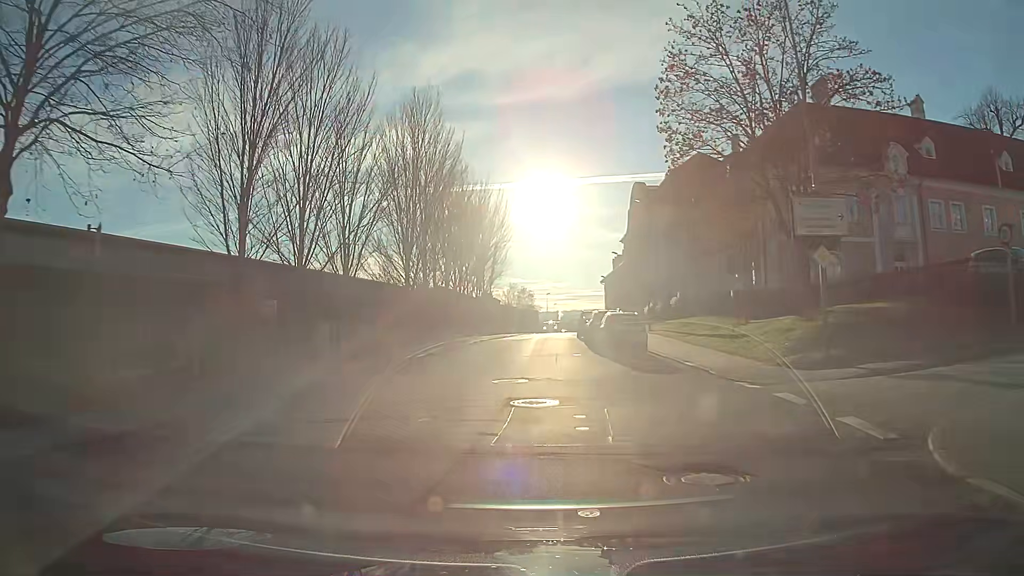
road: tertiary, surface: asphalt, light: Day
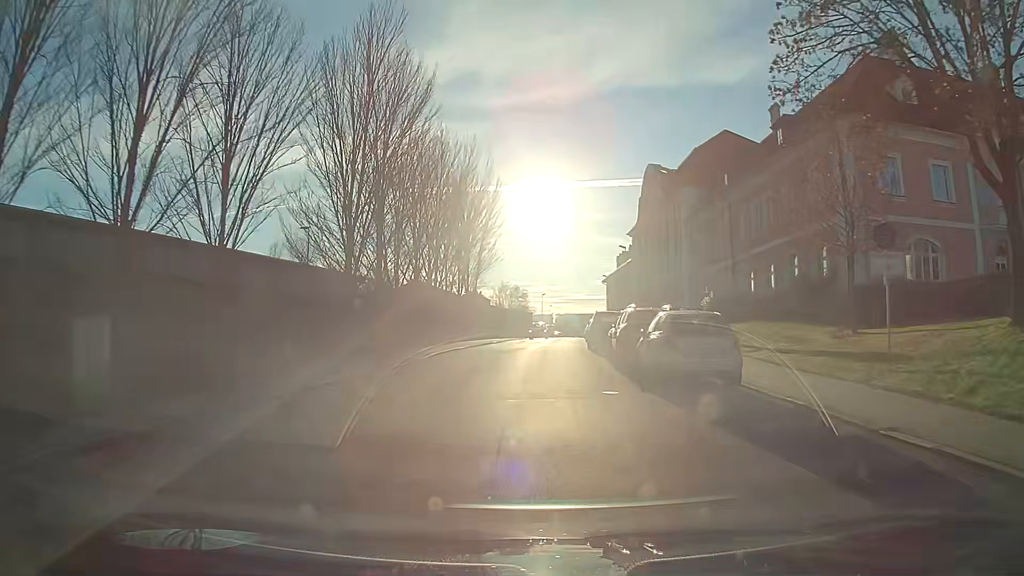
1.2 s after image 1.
(0.0, +12.0) m; 0°
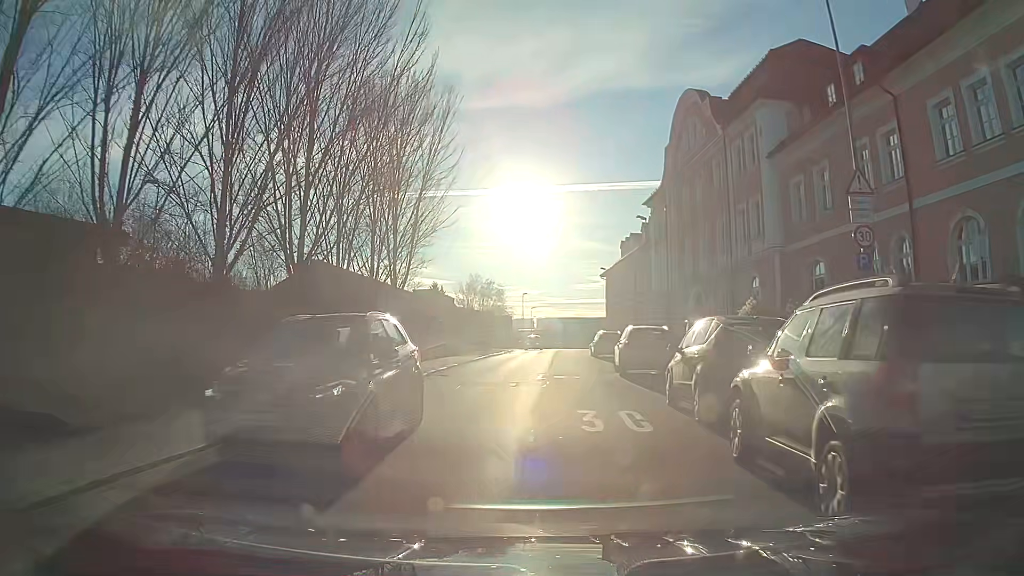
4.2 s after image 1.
(+0.3, +24.6) m; +1°
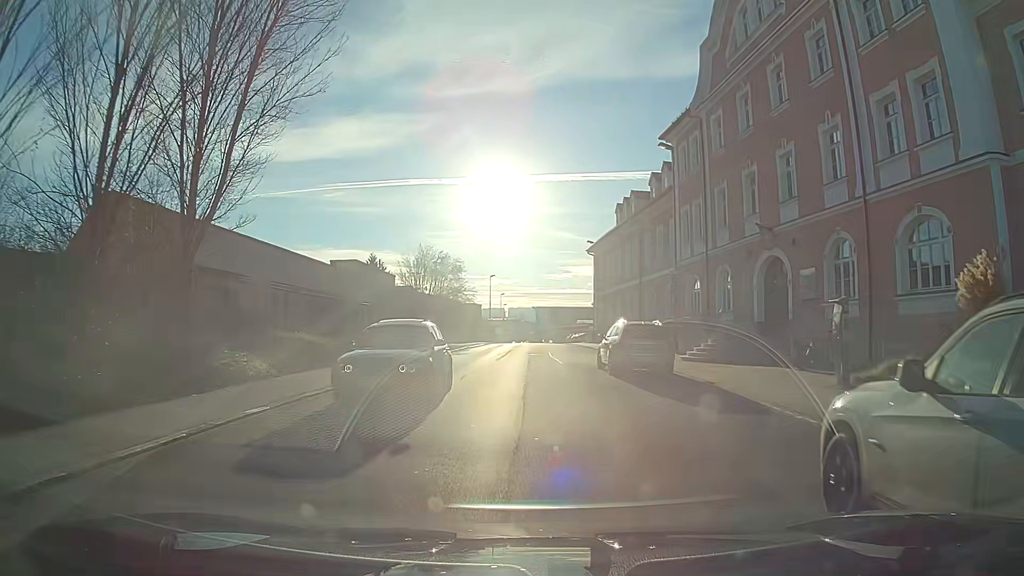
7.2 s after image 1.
(+0.5, +19.0) m; +1°
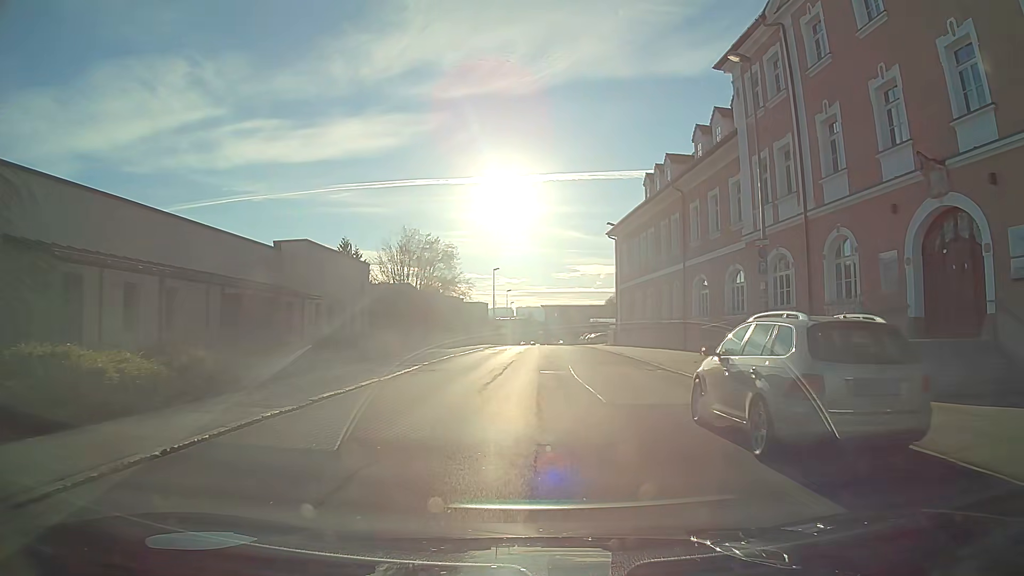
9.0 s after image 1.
(+0.1, +12.0) m; 0°
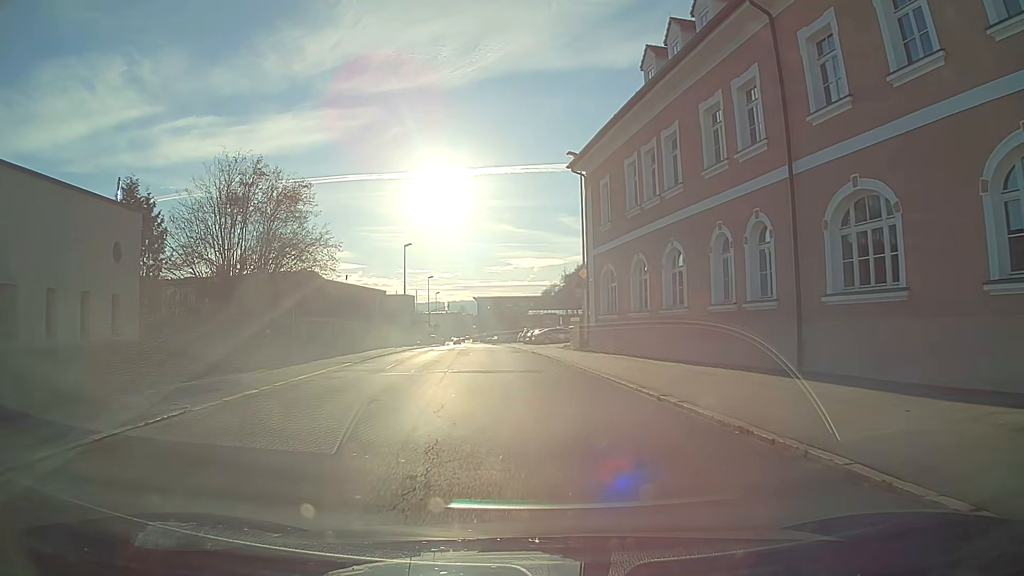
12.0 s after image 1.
(+1.2, +22.5) m; +6°
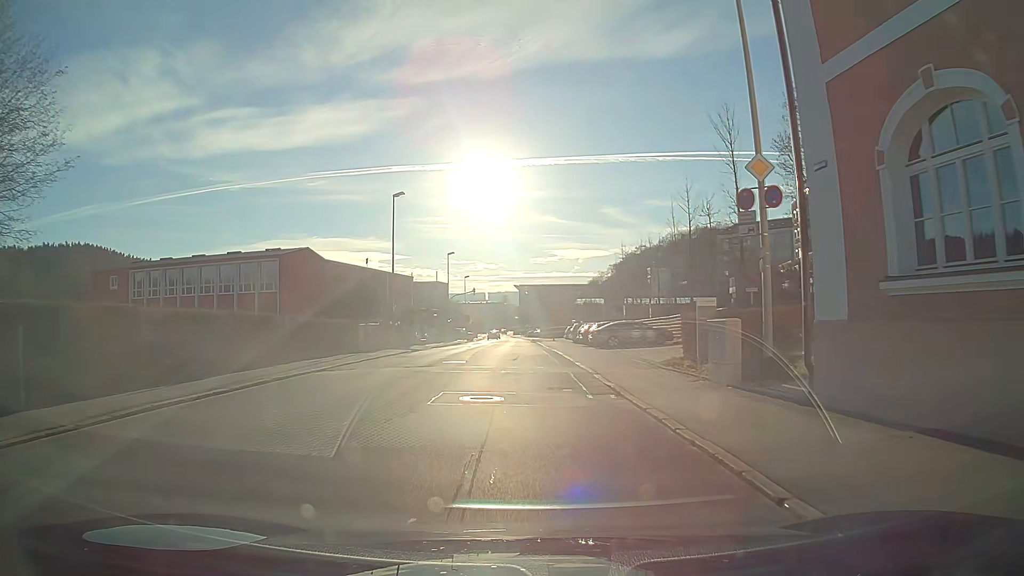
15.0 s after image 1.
(-0.7, +23.3) m; -4°
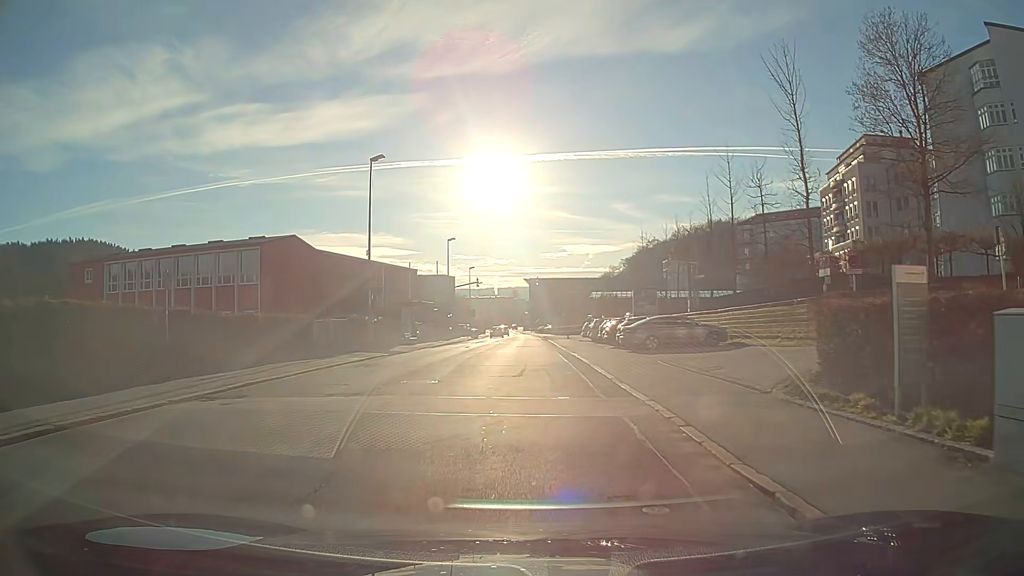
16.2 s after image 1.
(-0.1, +9.2) m; -1°
